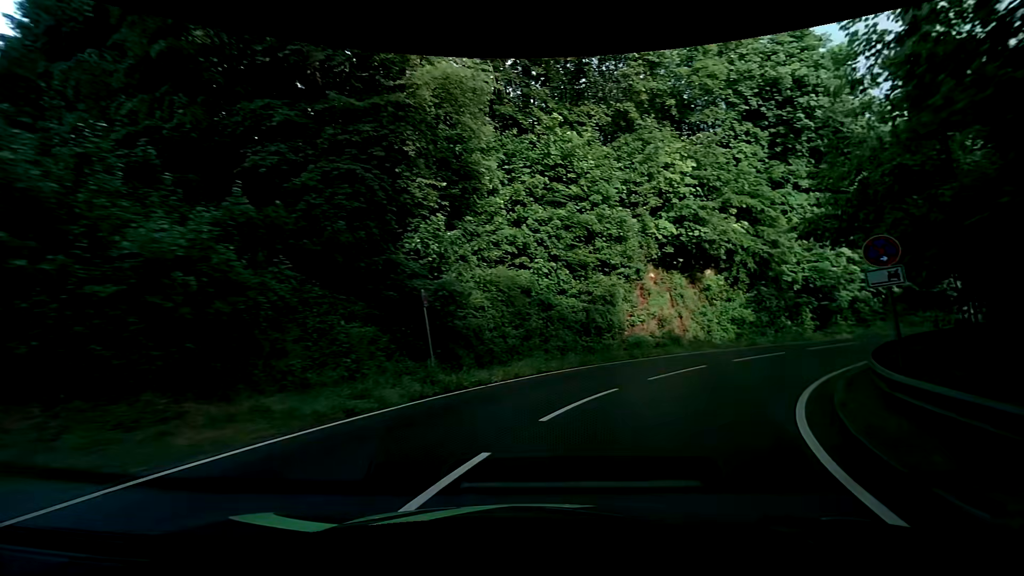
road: tertiary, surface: asphalt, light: Day
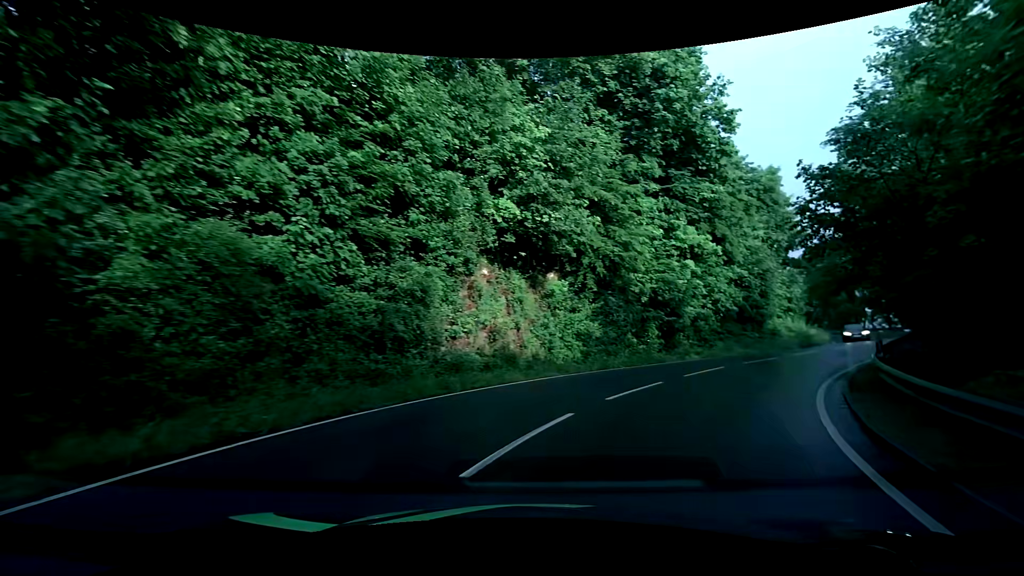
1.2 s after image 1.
(+1.4, +8.4) m; +19°
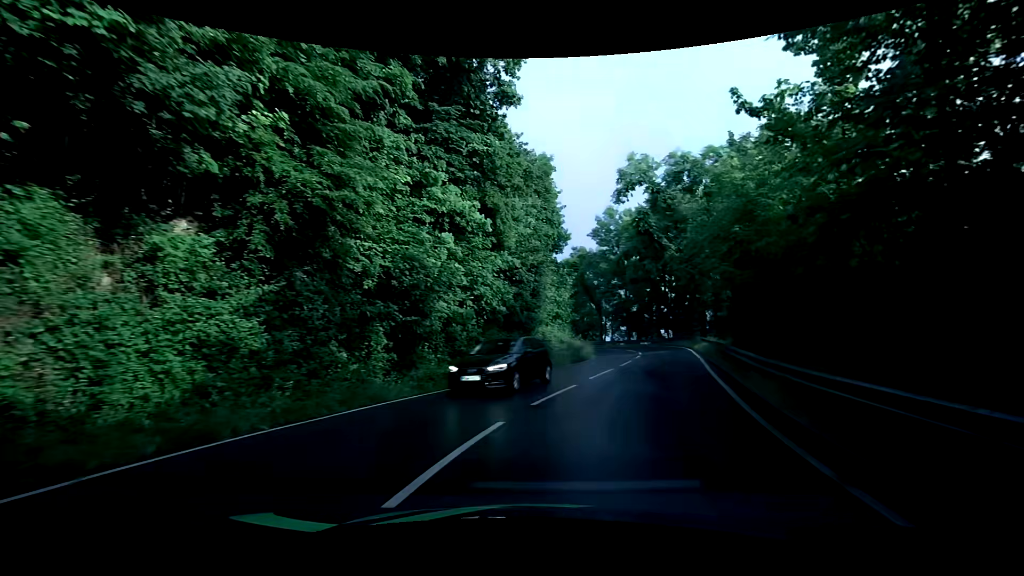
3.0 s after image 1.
(+3.2, +11.9) m; +28°
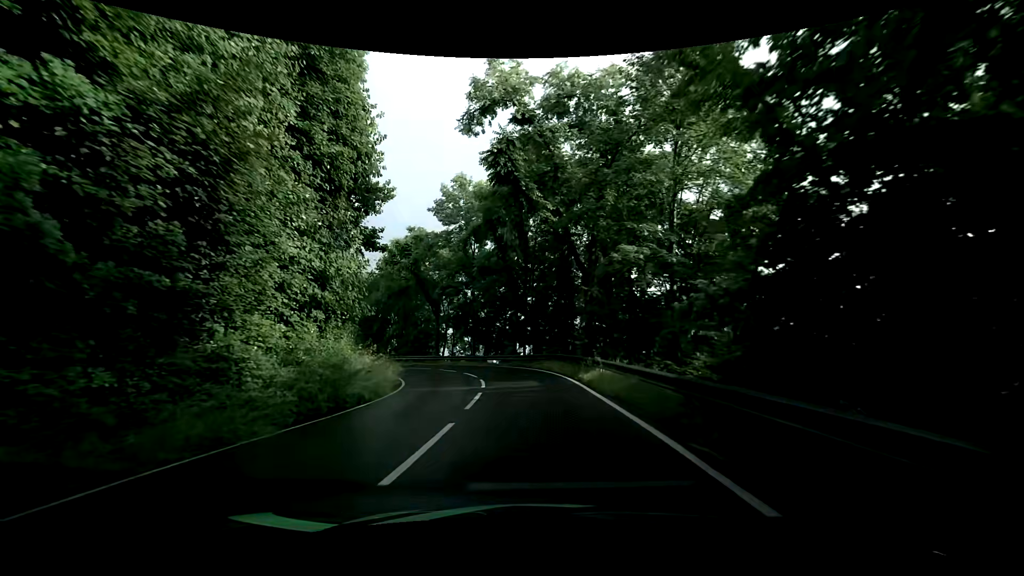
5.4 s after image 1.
(+3.1, +16.5) m; +17°
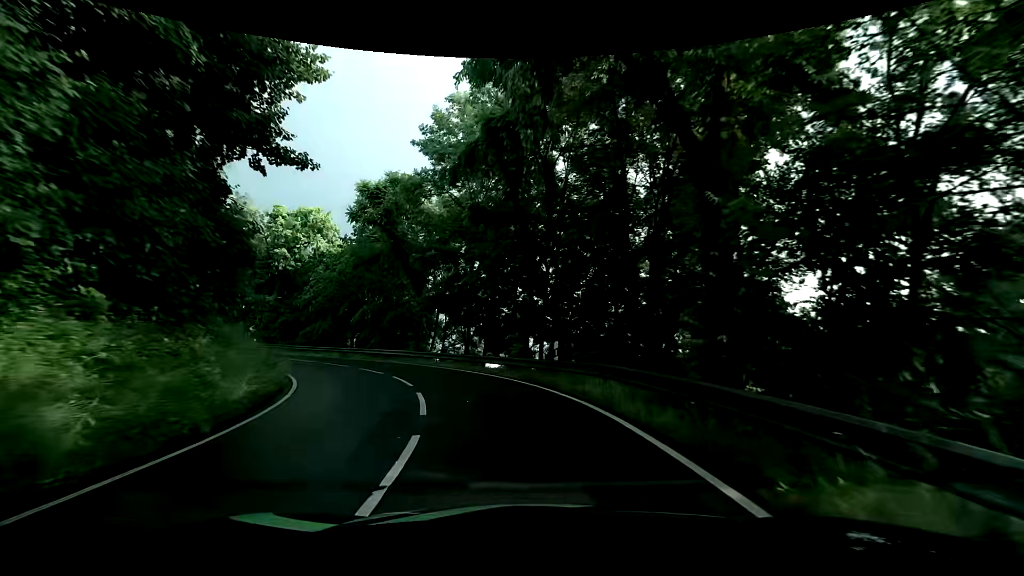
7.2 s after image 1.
(-0.3, +13.6) m; -2°
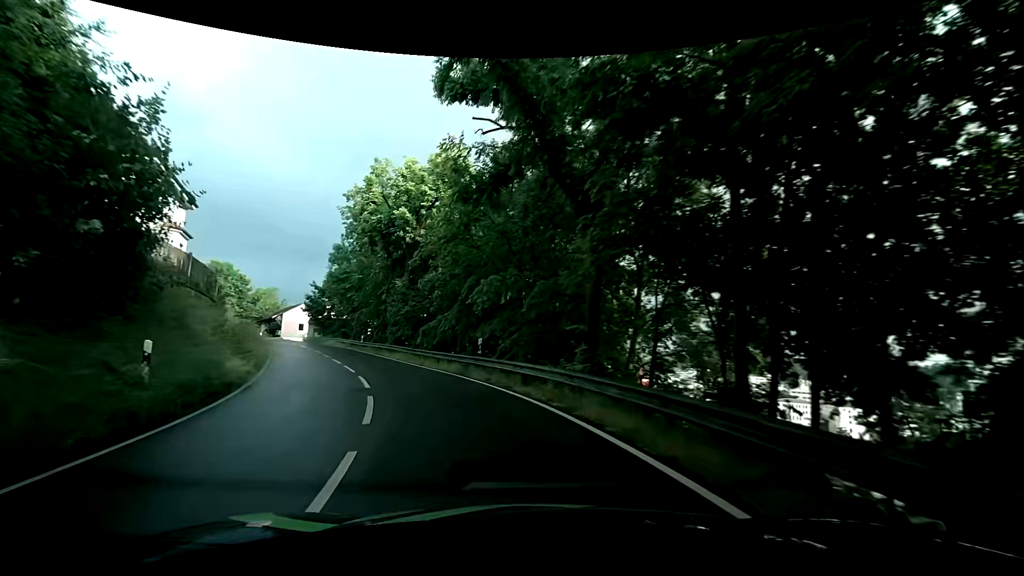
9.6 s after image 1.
(-2.8, +18.8) m; -23°
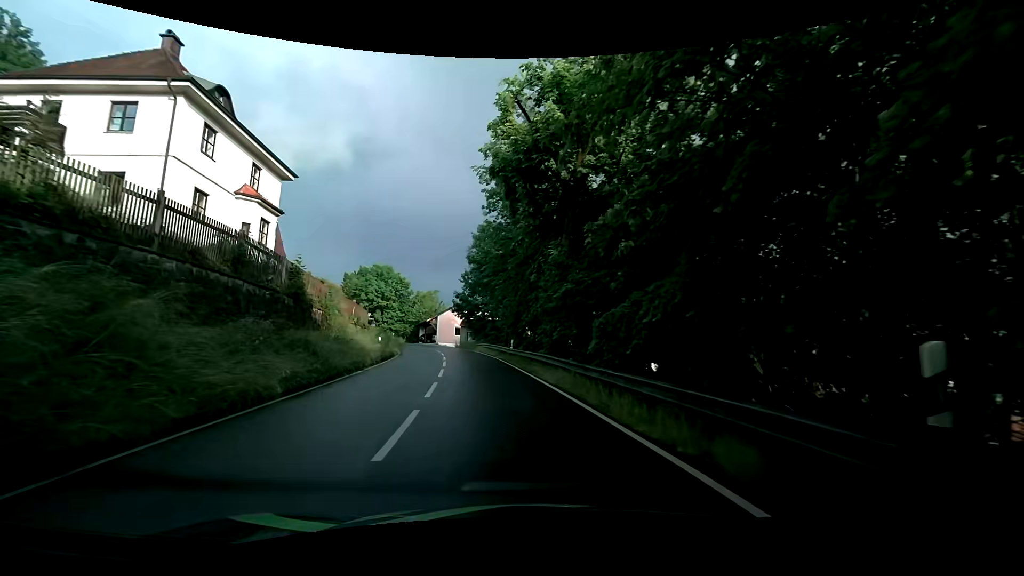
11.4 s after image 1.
(-2.3, +14.7) m; -18°
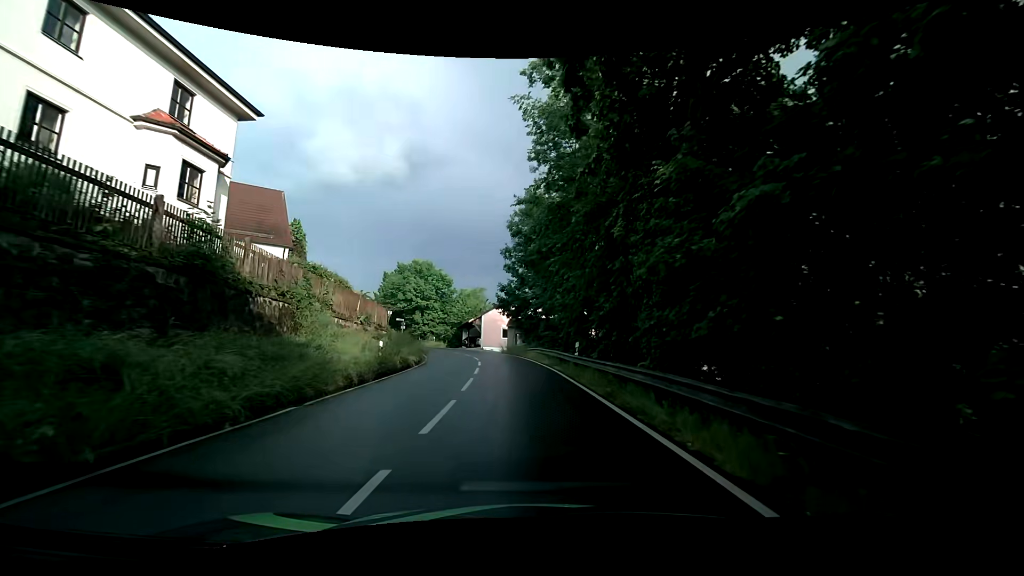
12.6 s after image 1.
(-0.7, +10.4) m; -6°
(0, +10) (-1, +20) (-2, +30) (-4, +40) (-7, +49) (-11, +58) (-16, +67) (-22, +75) (-27, +84) (-33, +92) m
